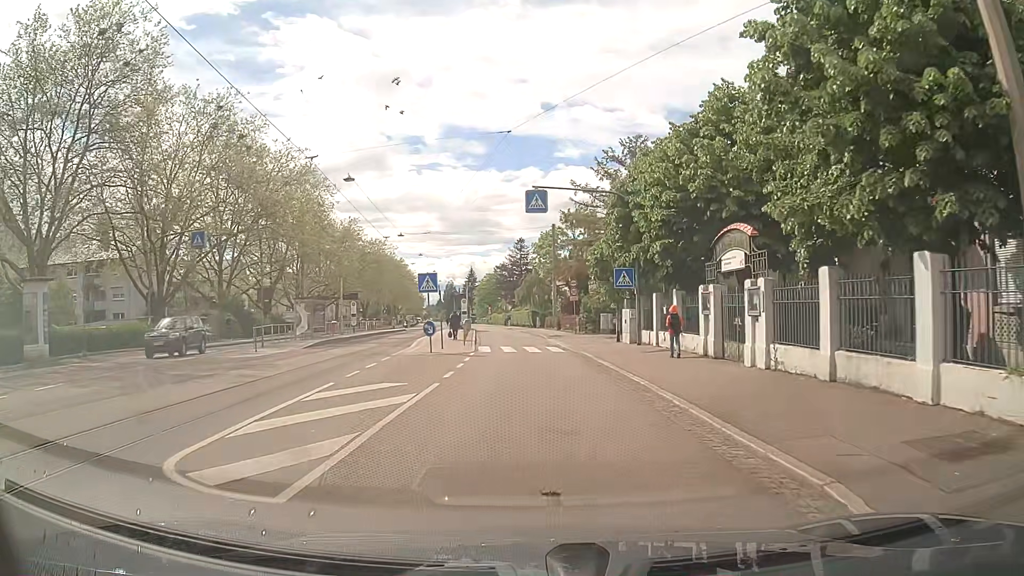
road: tertiary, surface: asphalt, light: Day
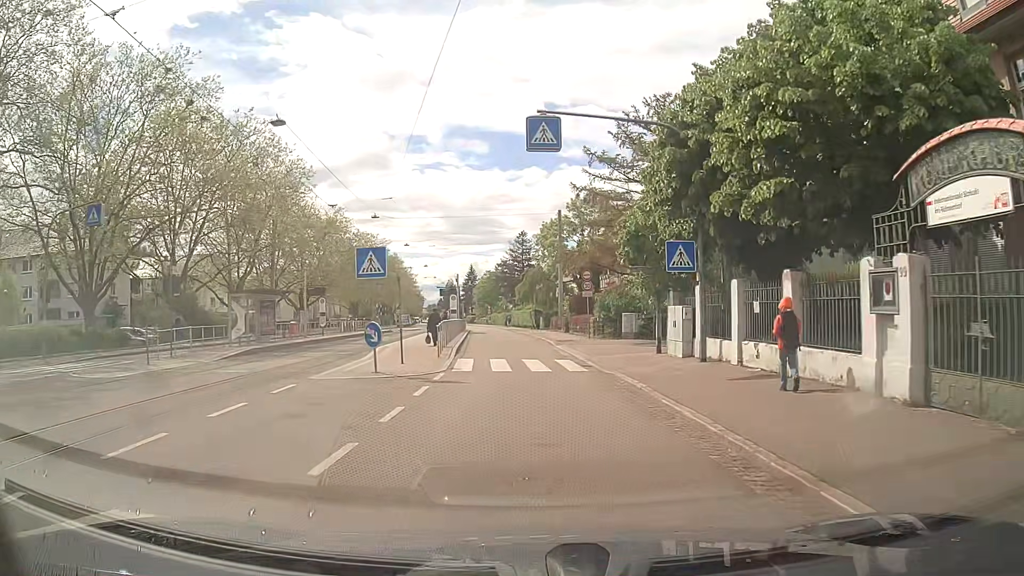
(+0.3, +9.4) m; +2°
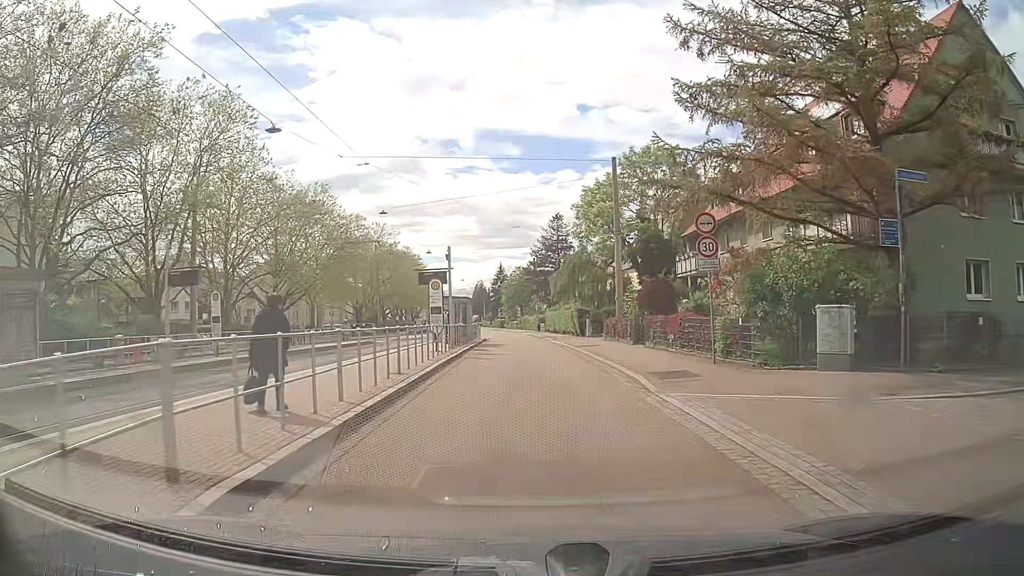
(-0.5, +21.6) m; -3°
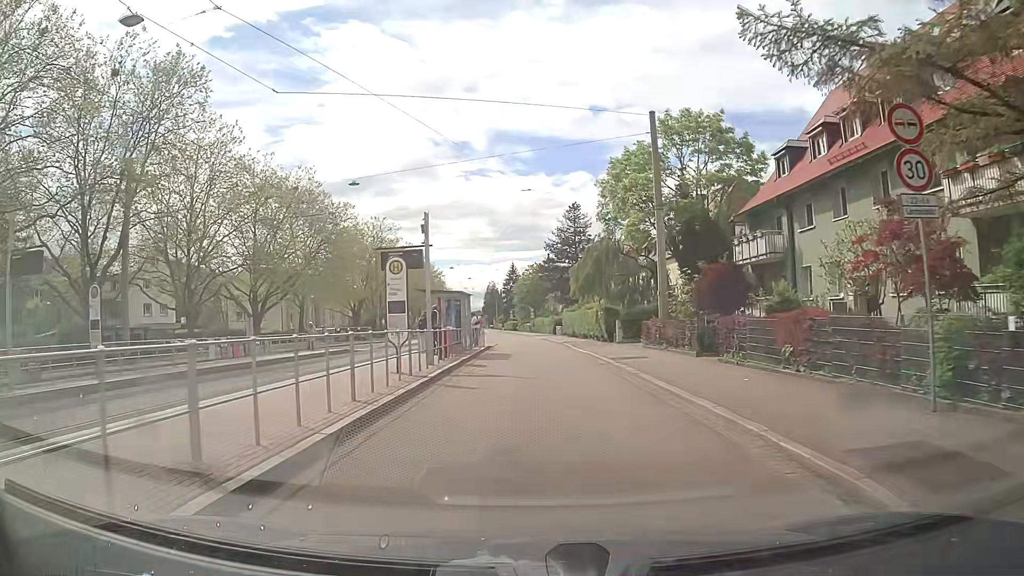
(-0.1, +9.9) m; -1°
(0, +10) (0, +20) (0, +30) (0, +40) (0, +50) (-1, +60) (-1, +70) (-2, +80) (-2, +90) (-3, +100) m
